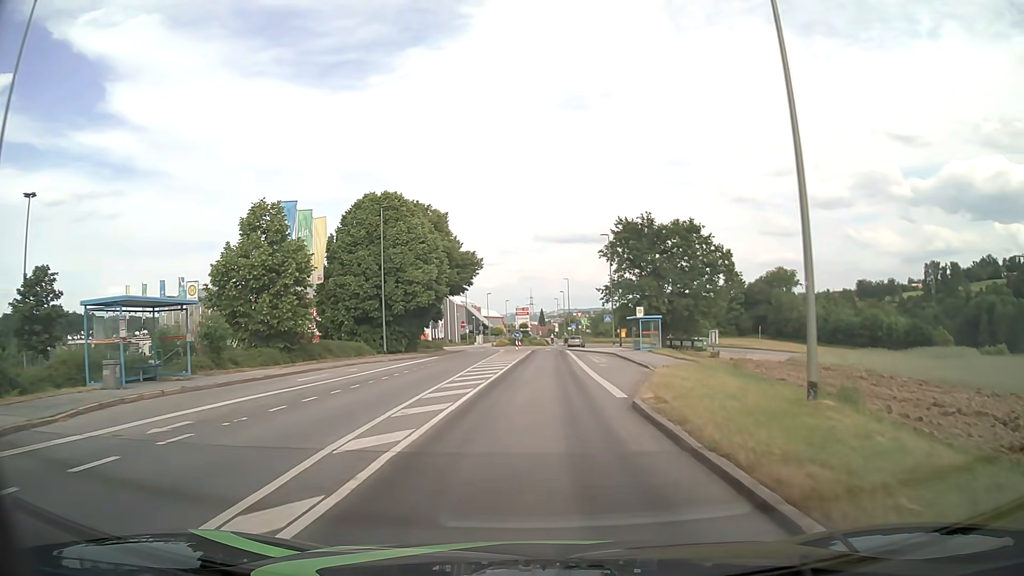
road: tertiary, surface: asphalt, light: Day
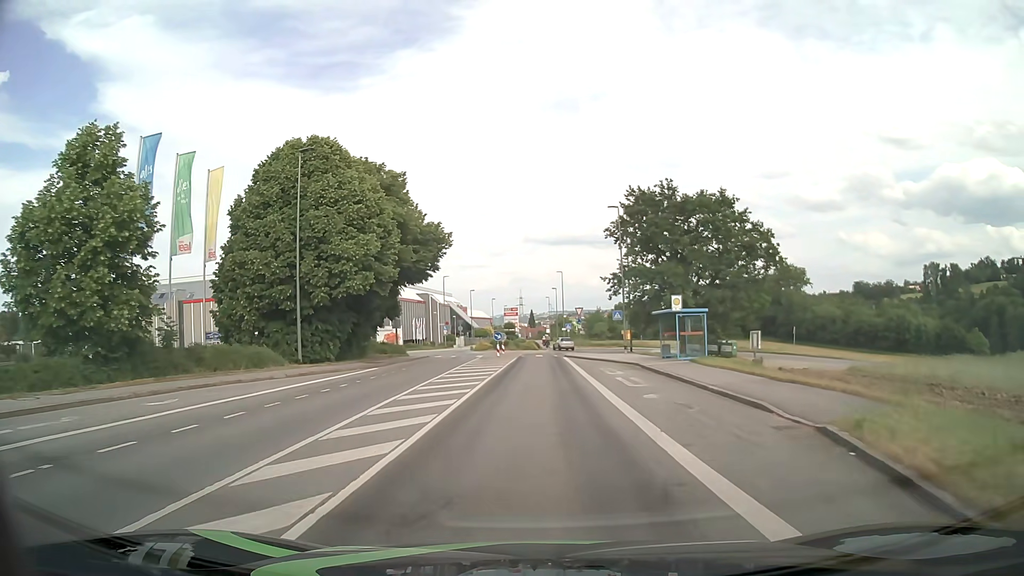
(+0.1, +14.6) m; +1°
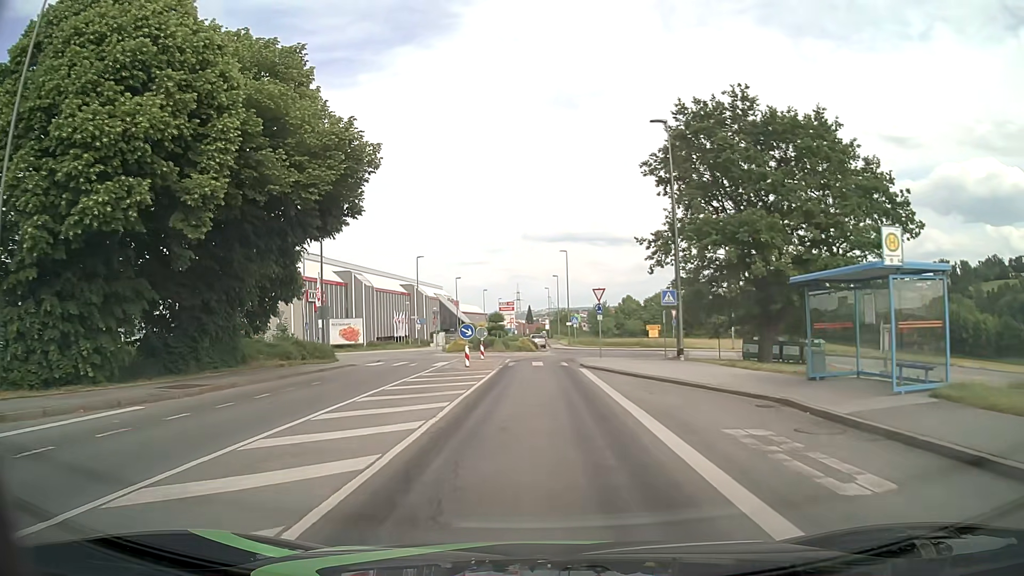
(+0.1, +18.9) m; 0°
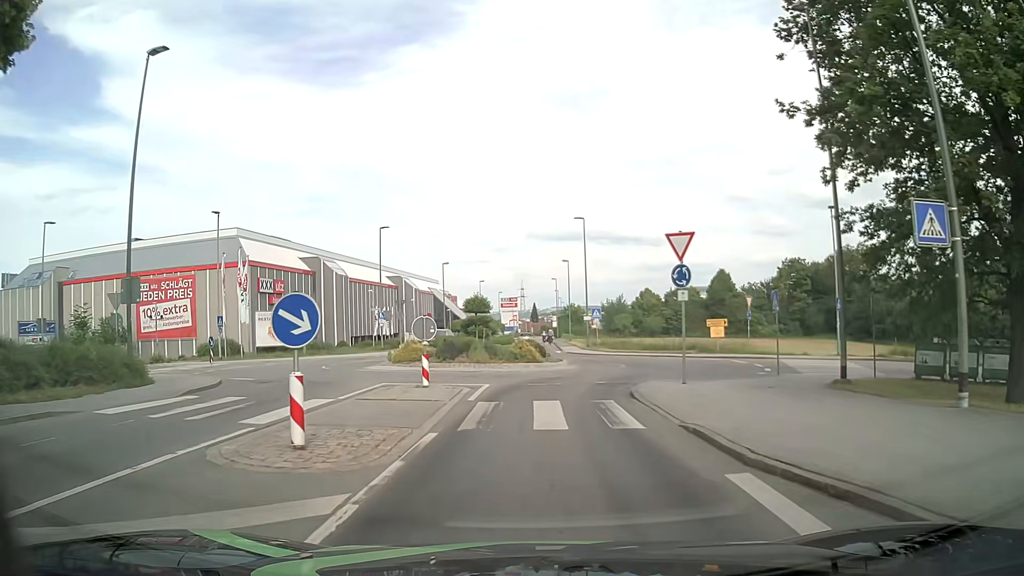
(0.0, +19.3) m; 0°
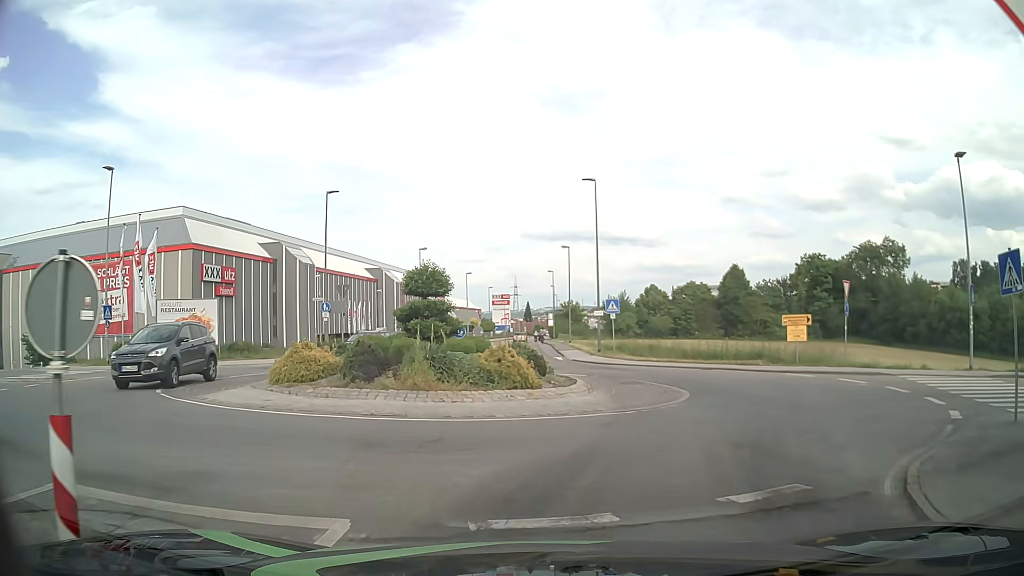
(-0.1, +12.9) m; +2°
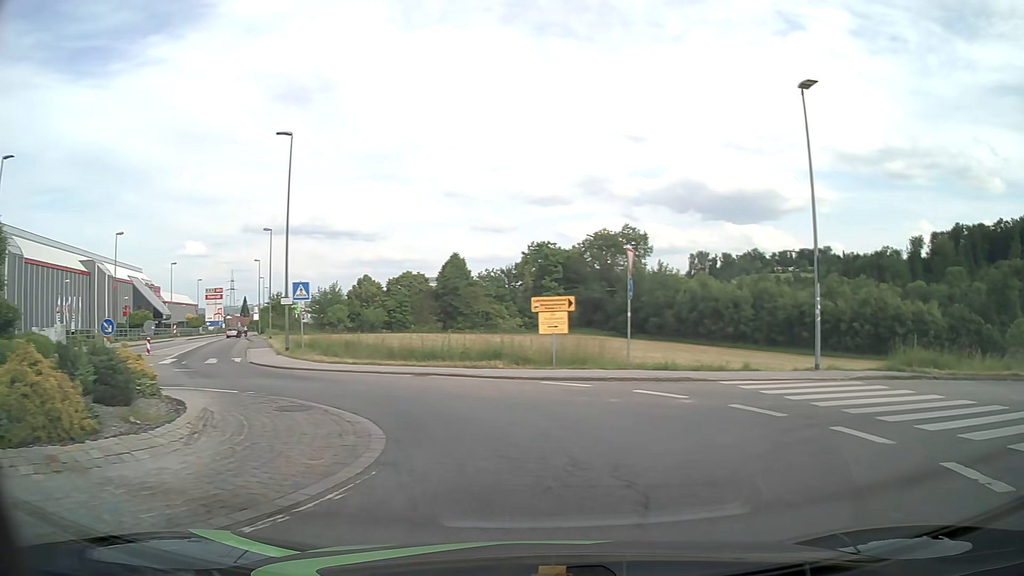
(+1.1, +8.0) m; +22°
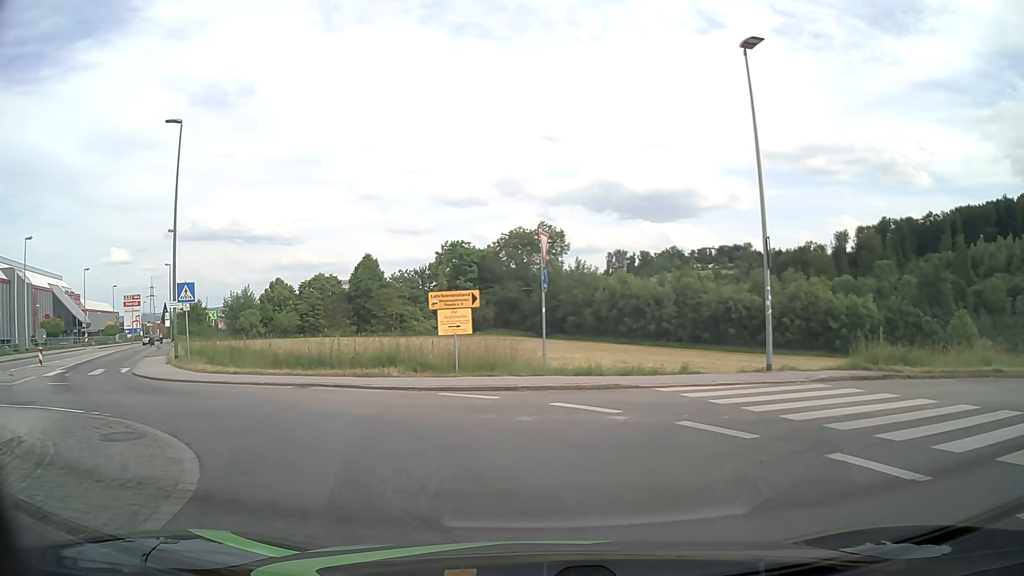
(+0.2, +2.9) m; +7°
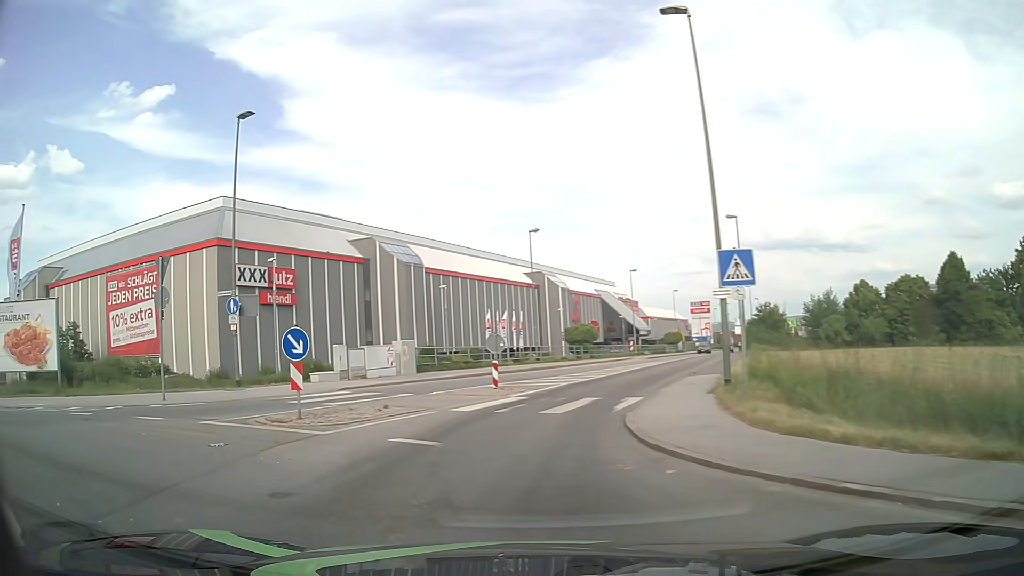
(-4.0, +11.1) m; -50°
(0, +10) (+1, +20) (+4, +29) (+7, +39) (+10, +48) (+13, +58) (+16, +67) (+20, +77) (+23, +86) (+27, +96) m
